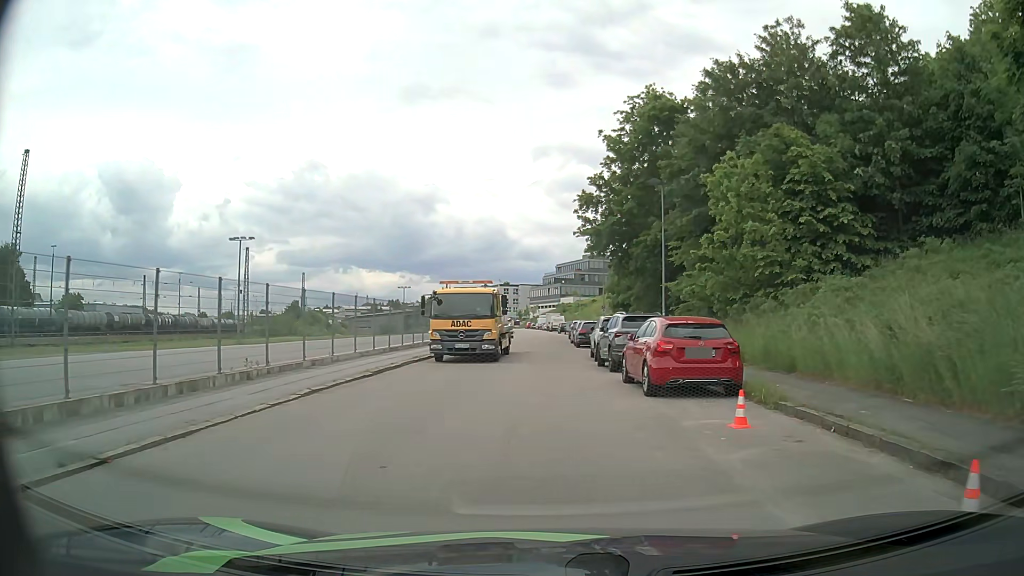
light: Day
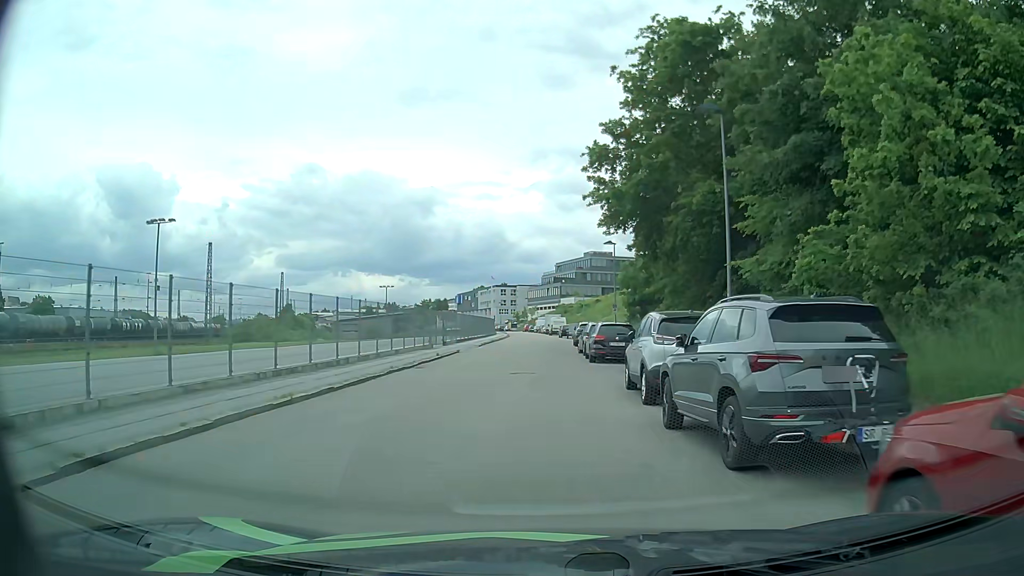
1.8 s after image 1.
(+0.1, +12.1) m; 0°
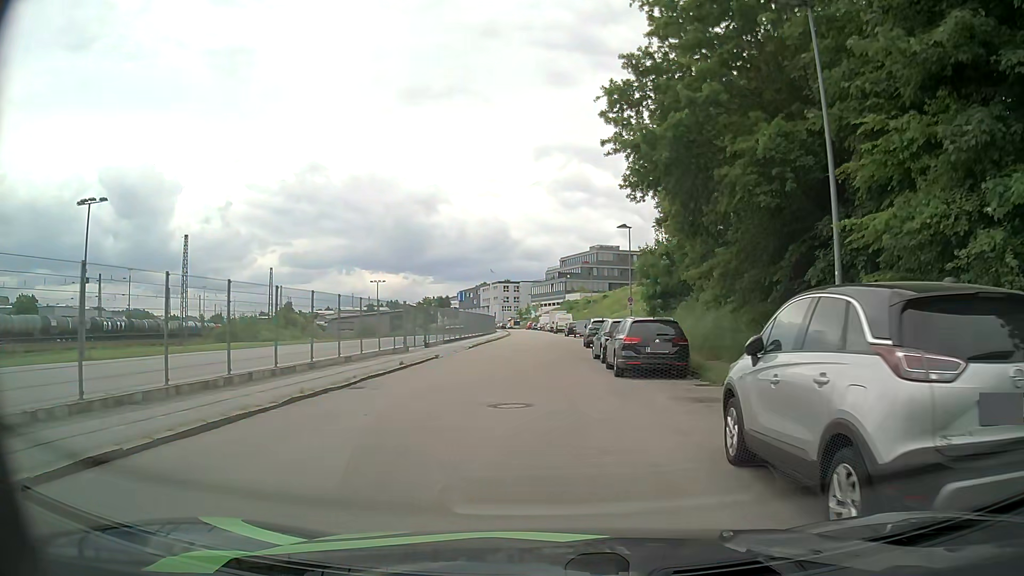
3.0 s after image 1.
(0.0, +7.9) m; 0°
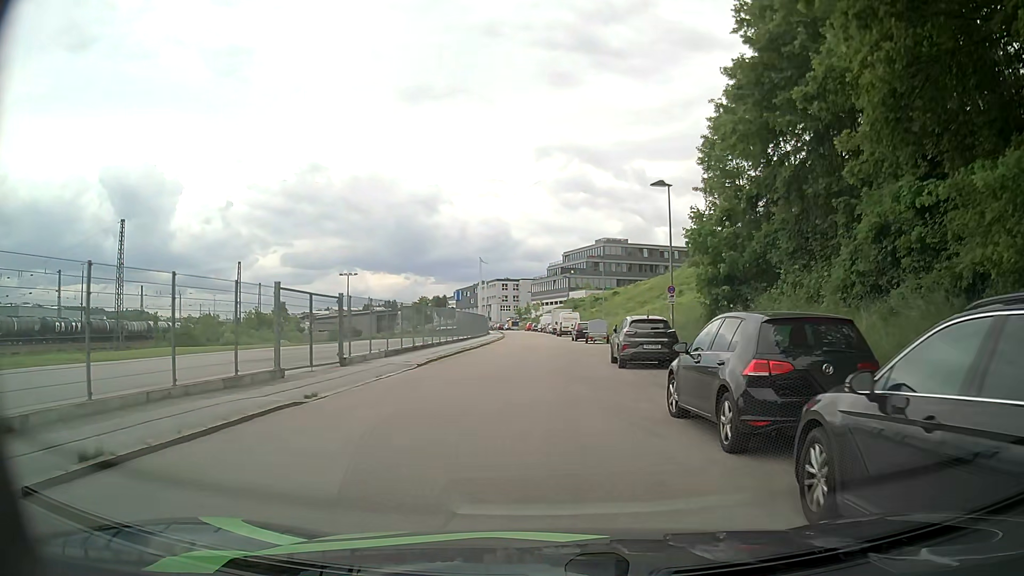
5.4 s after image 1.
(-0.2, +15.1) m; 0°
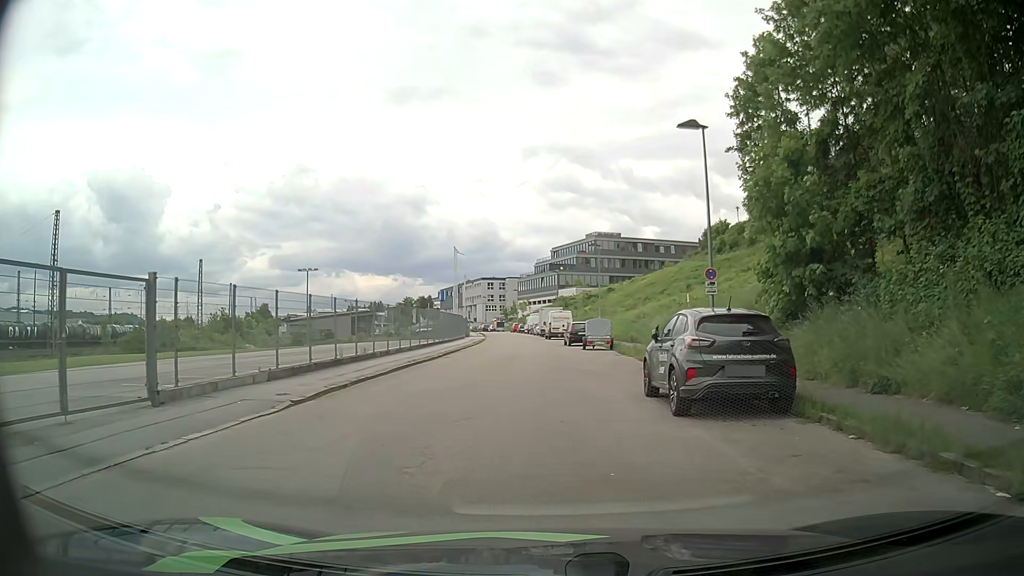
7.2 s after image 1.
(0.0, +10.1) m; 0°
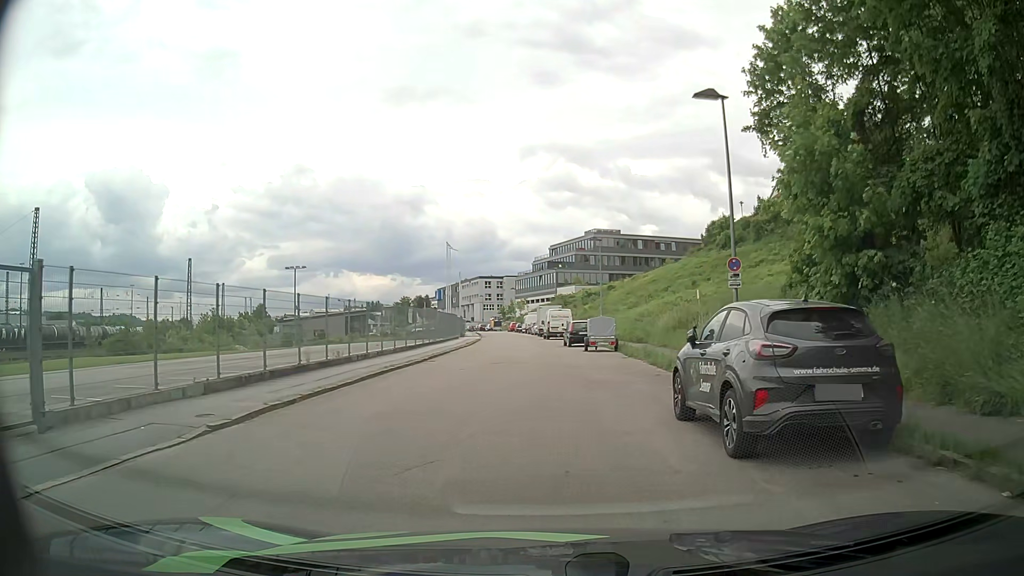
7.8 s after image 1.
(0.0, +3.1) m; -1°
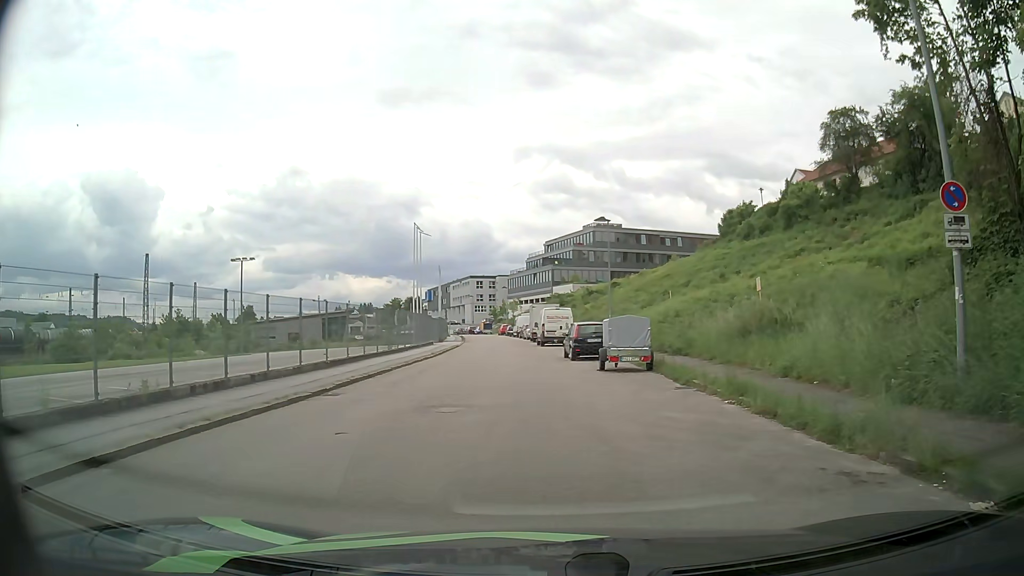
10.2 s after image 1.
(+0.2, +11.5) m; +2°
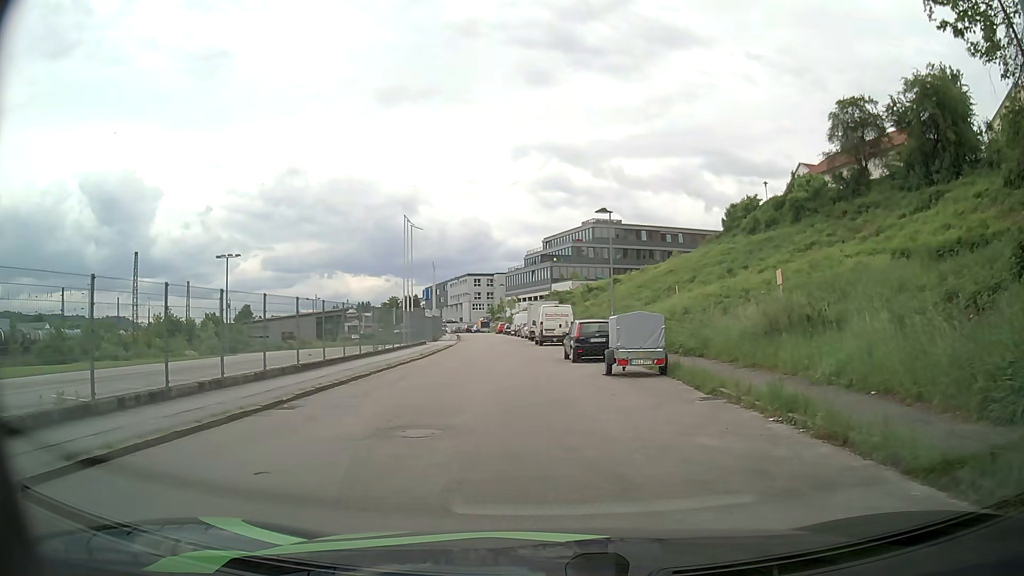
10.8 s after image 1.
(0.0, +2.5) m; -1°
